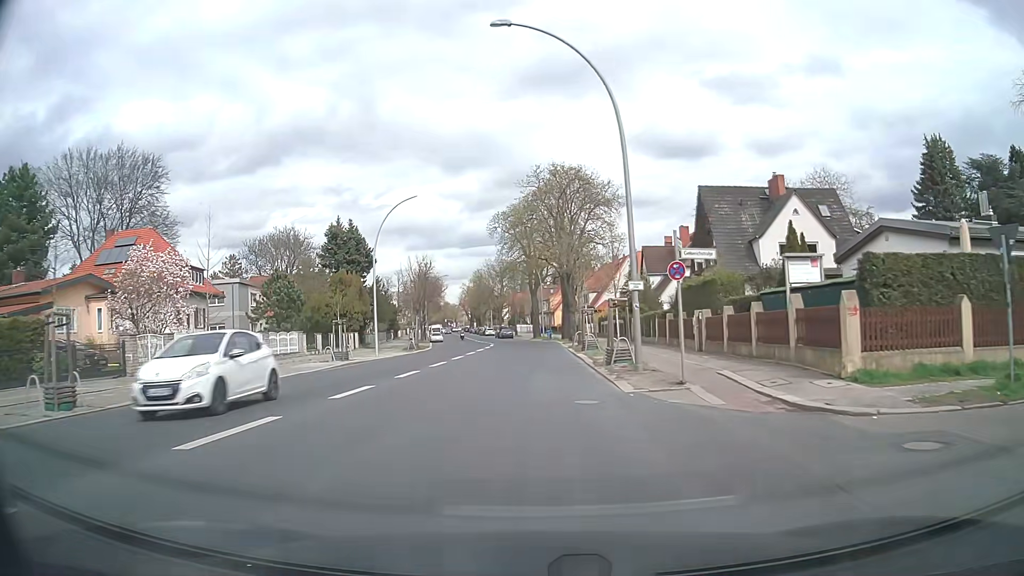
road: secondary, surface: asphalt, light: Day
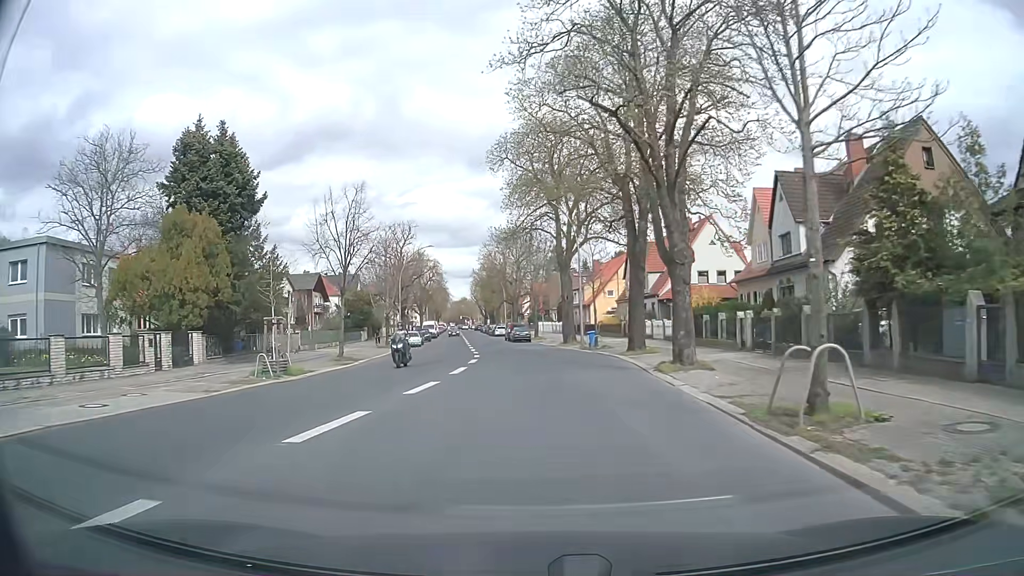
(-0.5, +35.3) m; -2°
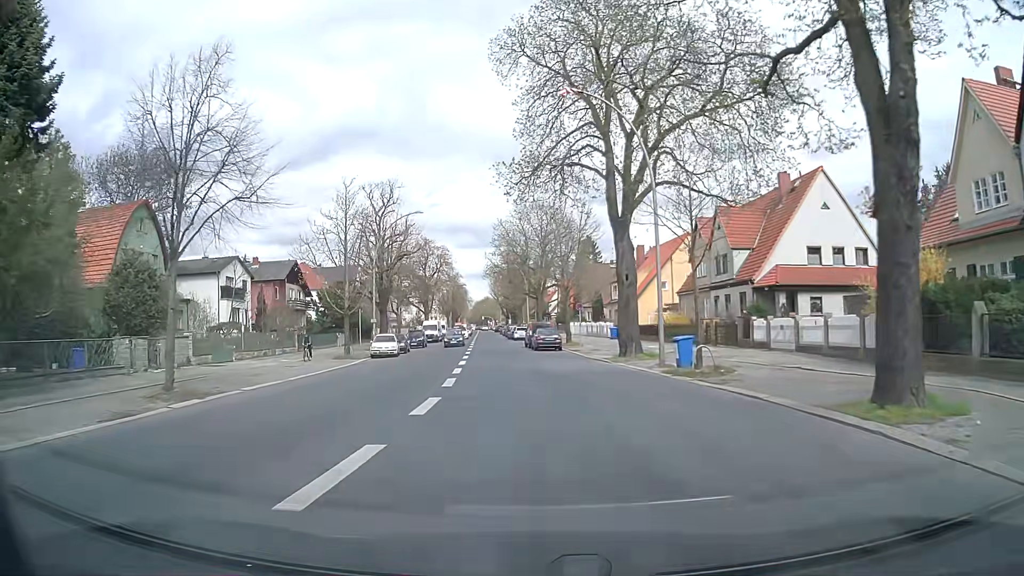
(-0.4, +21.0) m; -3°
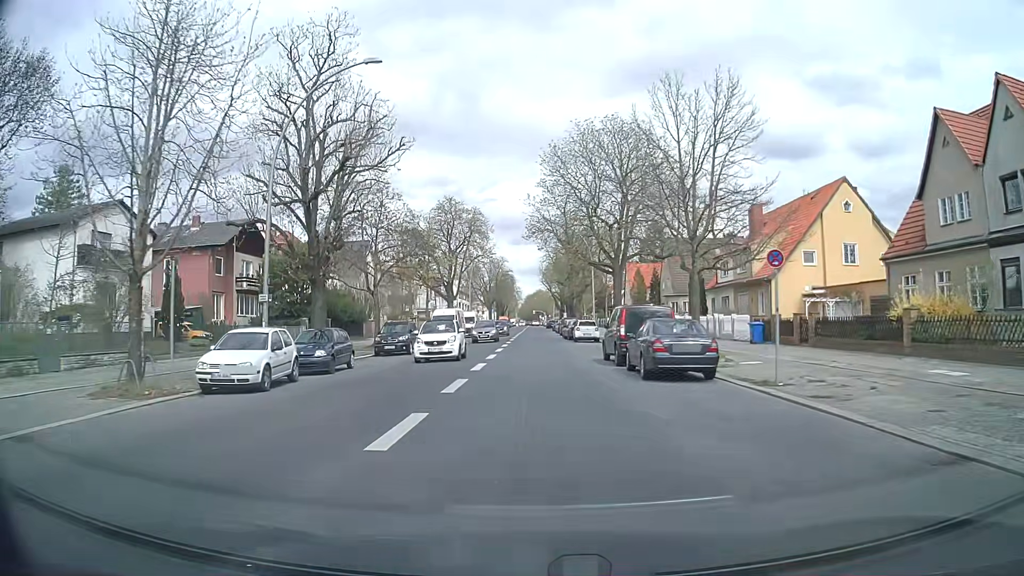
(-1.1, +27.7) m; -4°
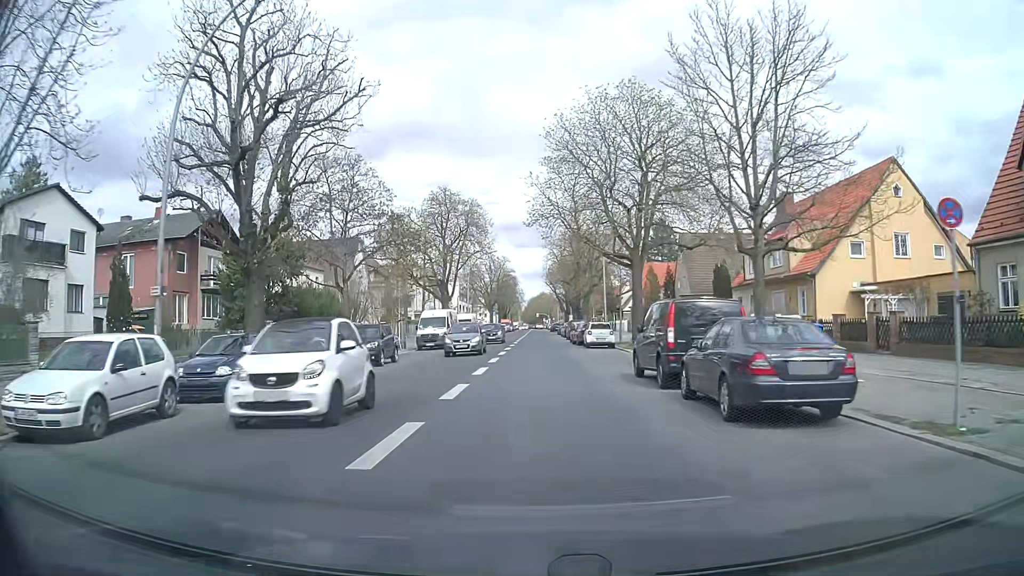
(-0.1, +6.9) m; -1°
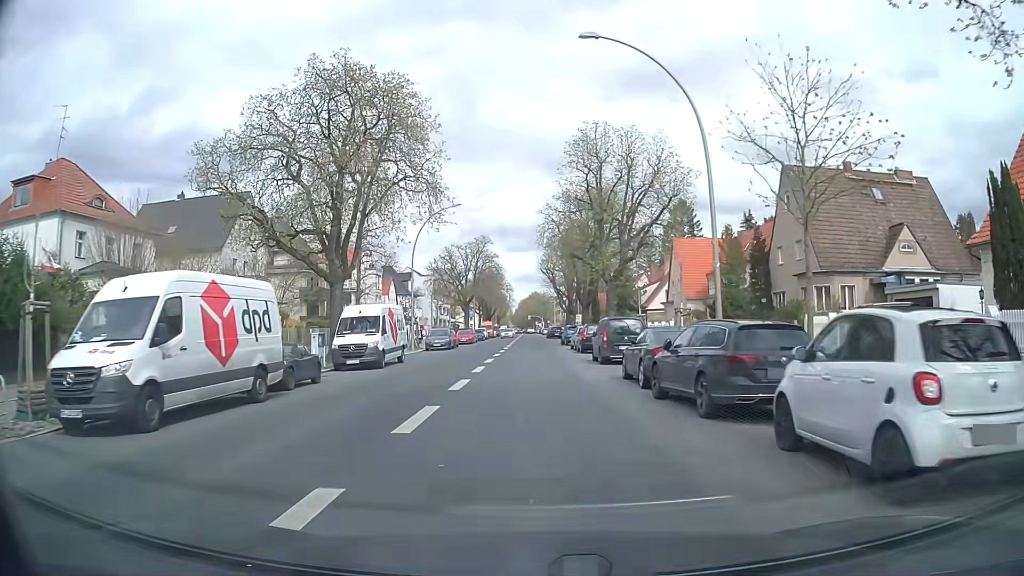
(0.0, +33.7) m; +1°
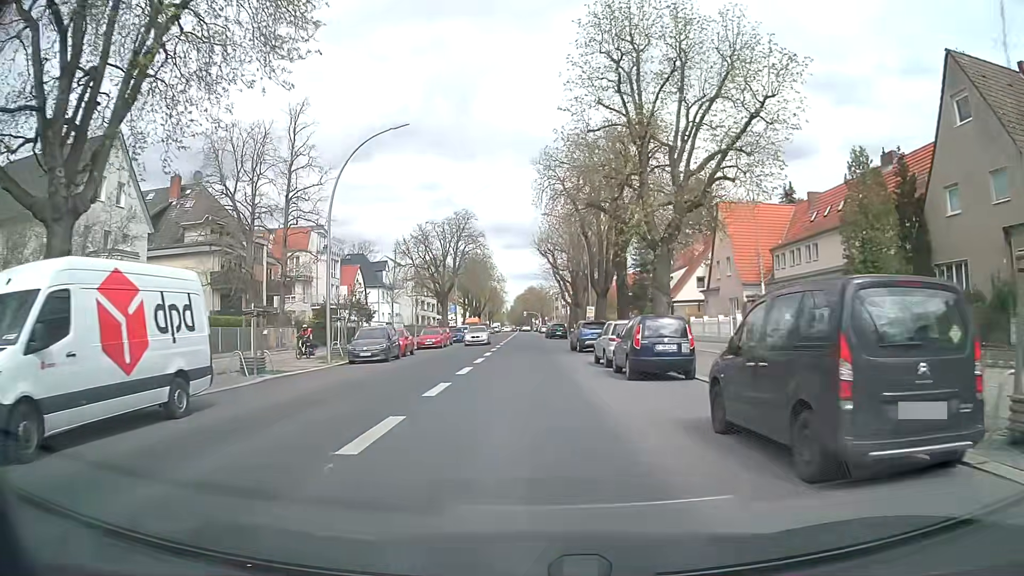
(0.0, +19.6) m; +1°
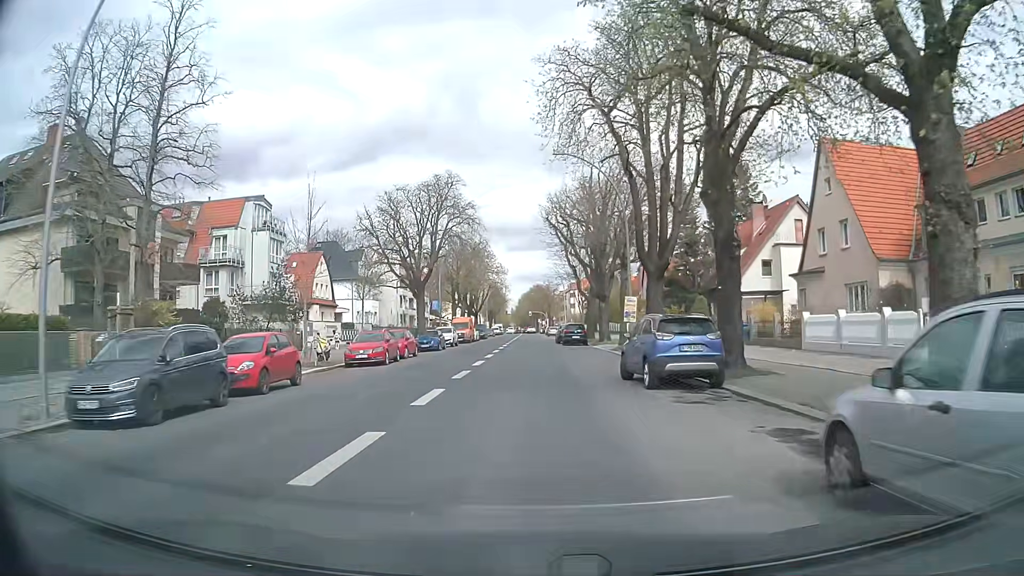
(-0.2, +19.4) m; -1°
(0, +10) (0, +20) (0, +30) (0, +40) (0, +50) (0, +60) (0, +70) (0, +80) (0, +90) (0, +100) m
